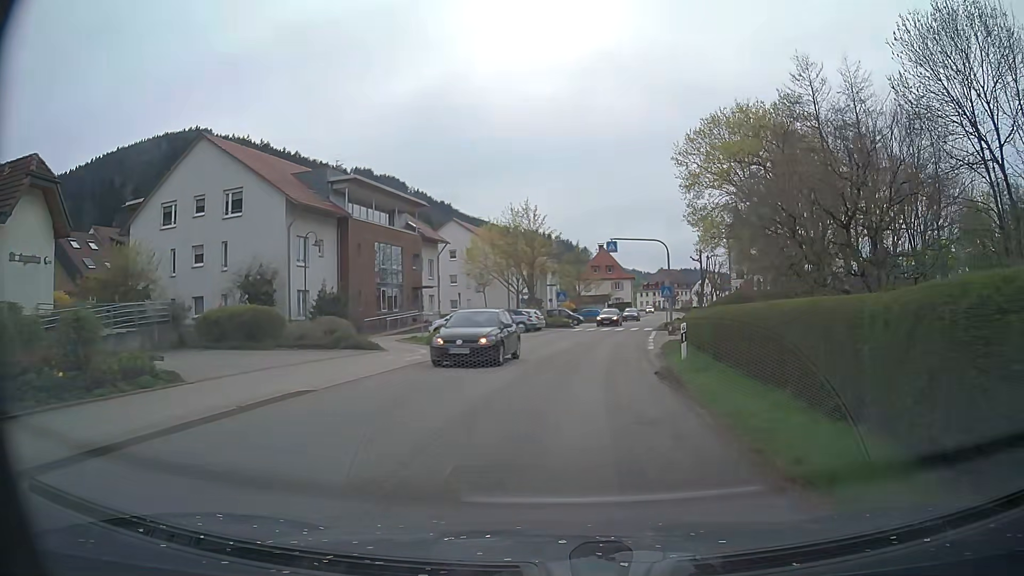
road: secondary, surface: asphalt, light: Day
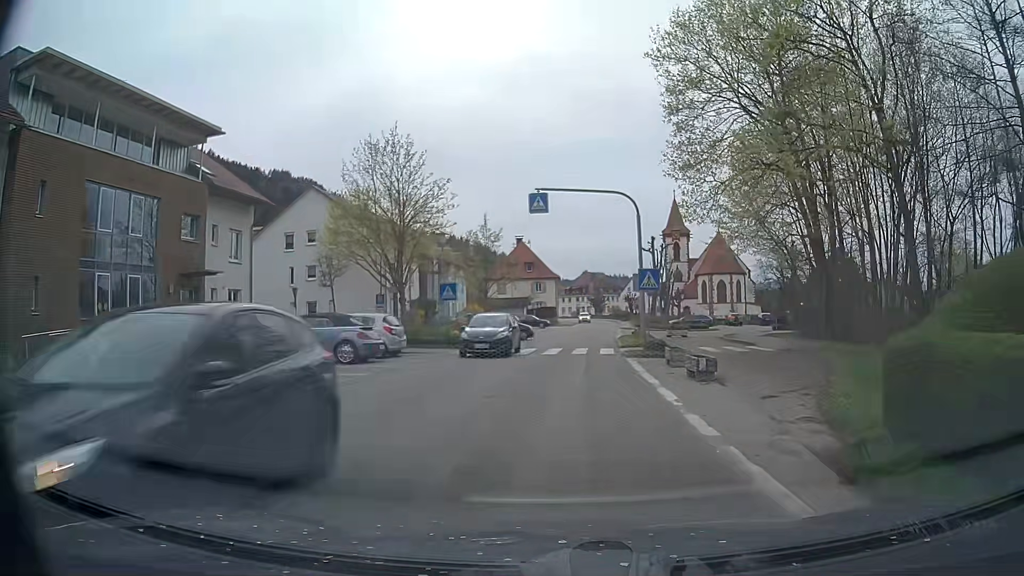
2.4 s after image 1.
(+1.3, +22.3) m; +7°
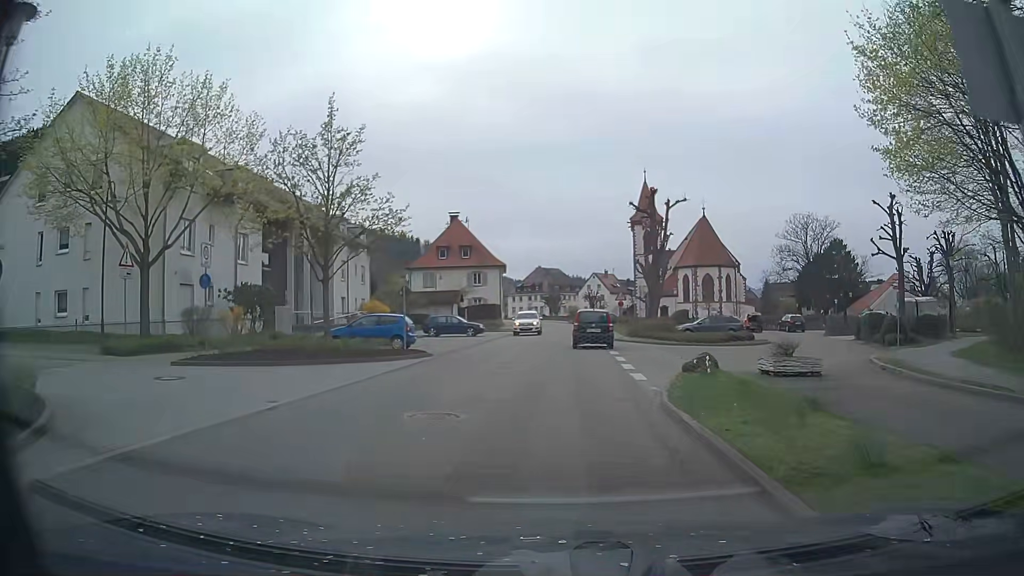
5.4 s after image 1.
(+0.9, +25.9) m; +4°
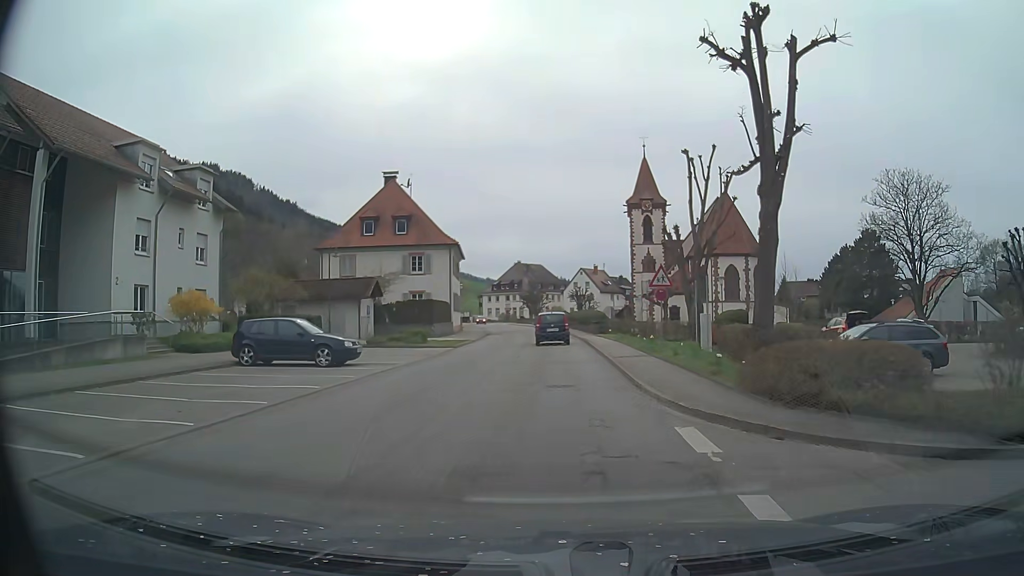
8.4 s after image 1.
(+0.6, +25.1) m; +1°
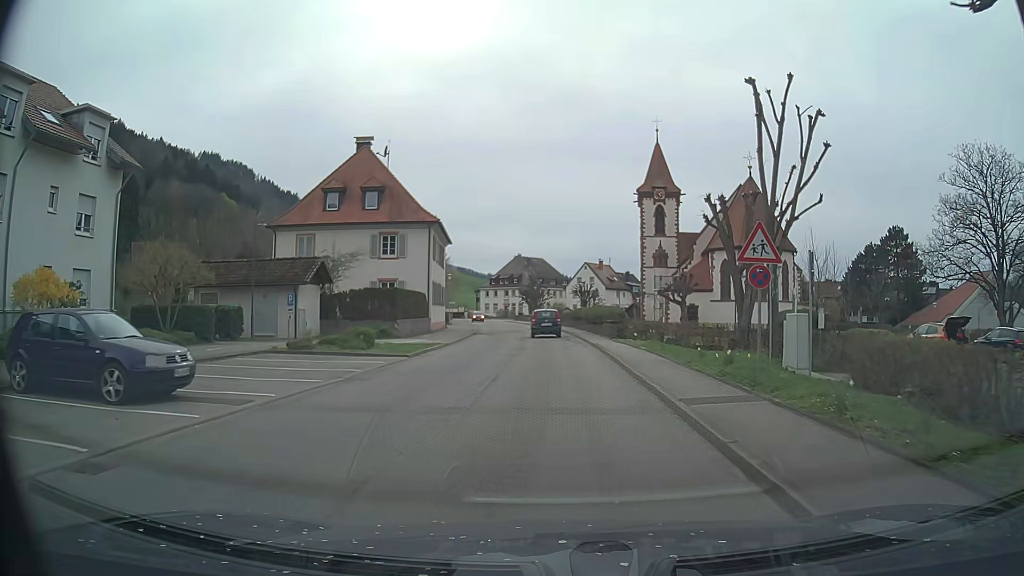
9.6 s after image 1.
(-0.1, +10.2) m; -1°
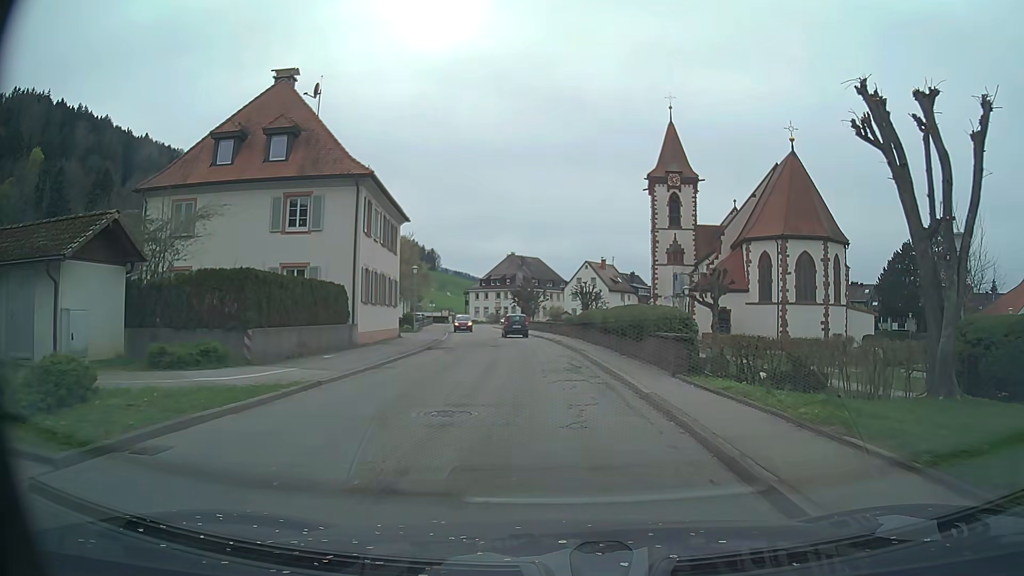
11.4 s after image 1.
(+0.1, +15.7) m; +1°
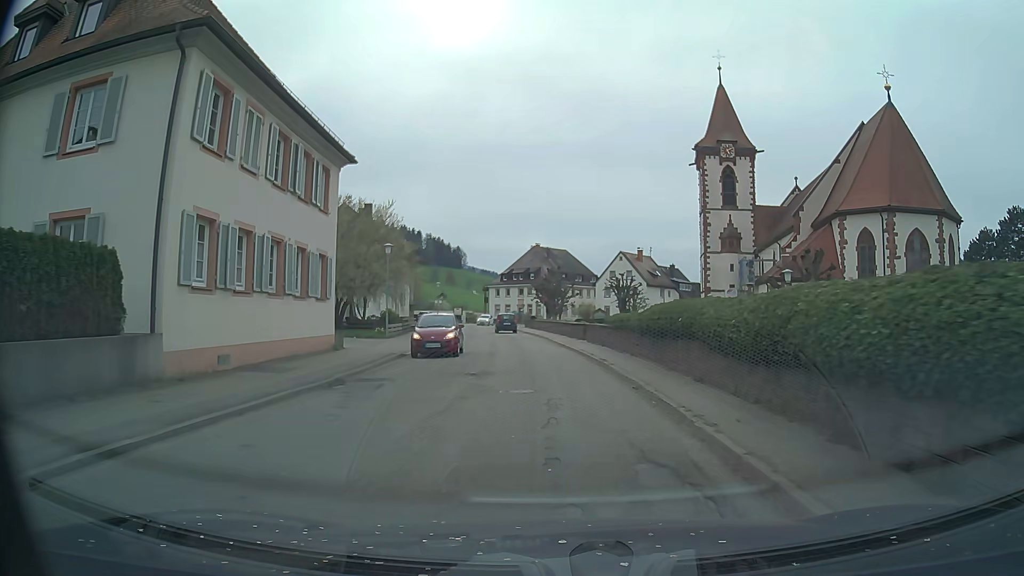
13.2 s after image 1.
(-0.3, +16.1) m; -2°
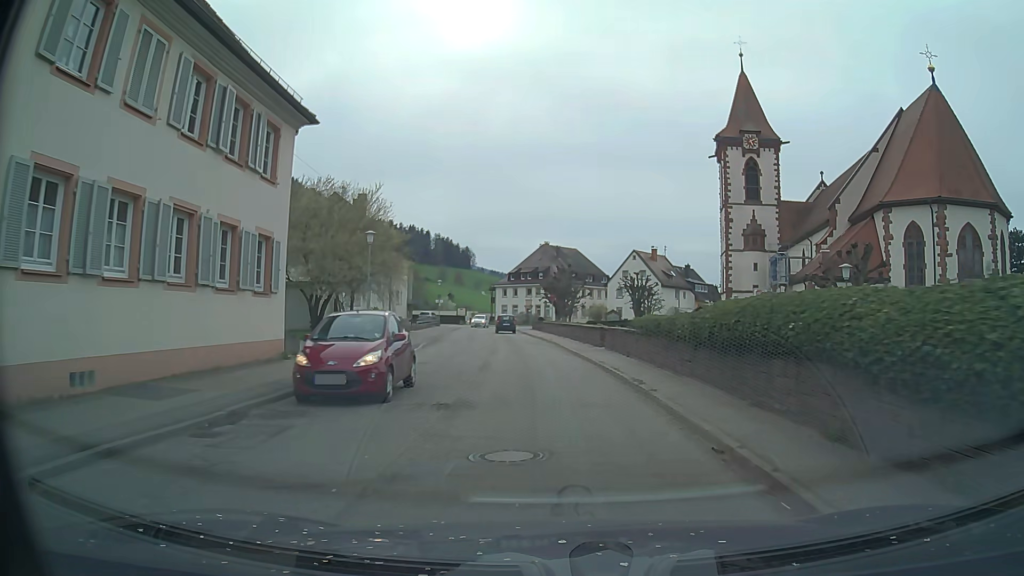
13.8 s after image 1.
(-0.1, +5.6) m; -1°
(0, +10) (-1, +20) (-1, +30) (-2, +40) (-3, +50) (-4, +60) (-5, +70) (-5, +80) (-4, +90) (-2, +99) m
